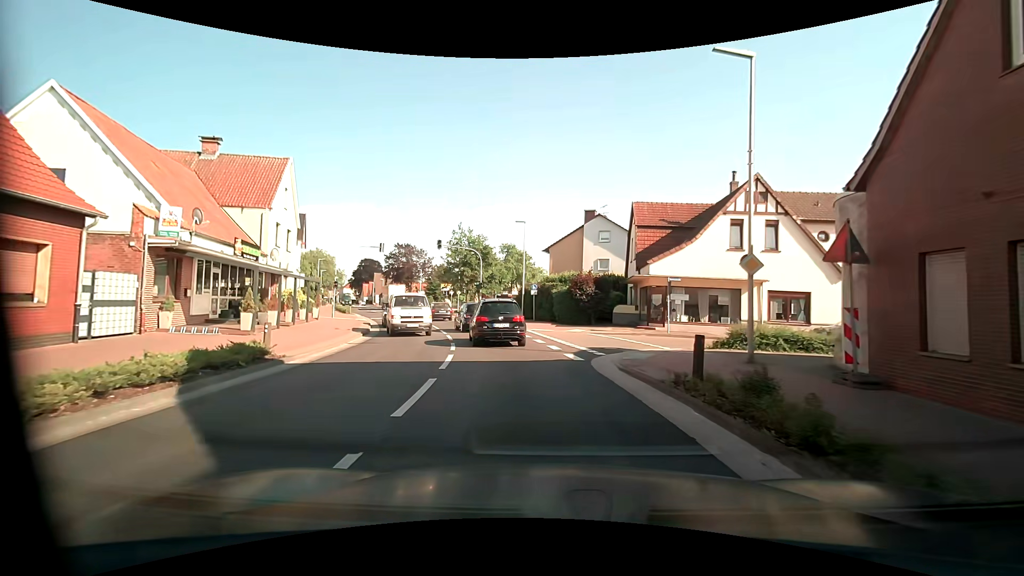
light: Day
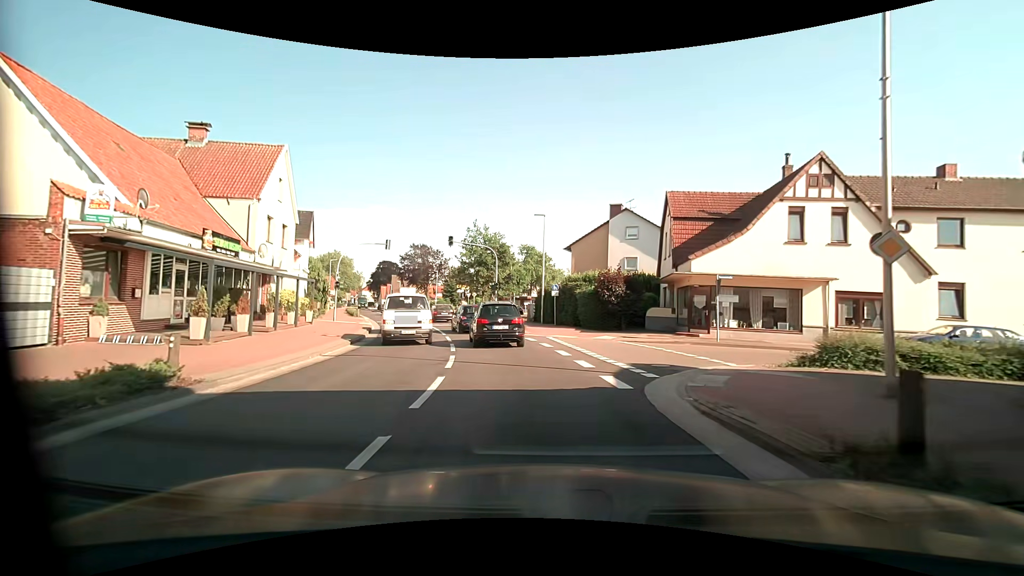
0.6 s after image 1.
(-0.1, +4.0) m; -2°
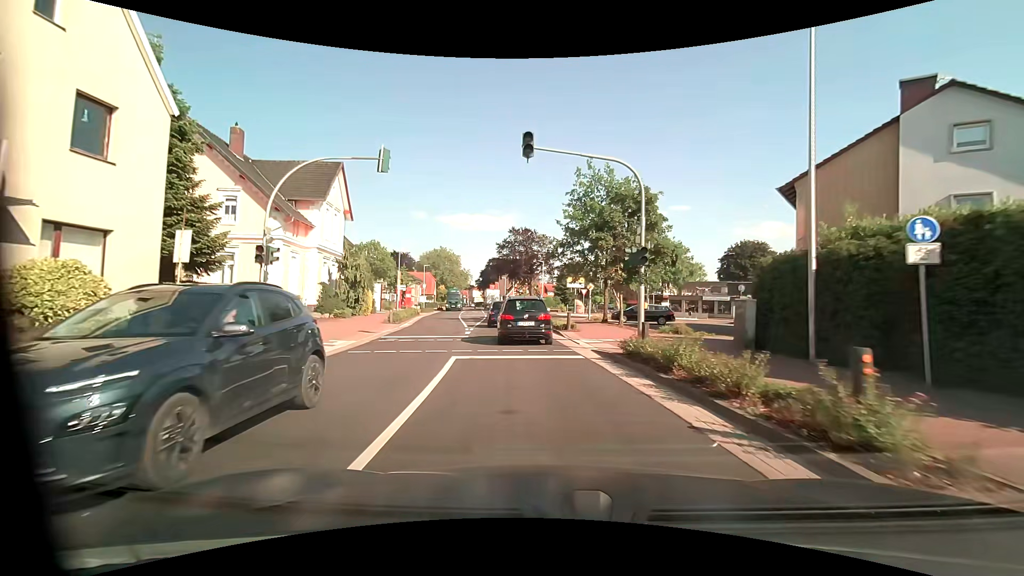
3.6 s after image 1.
(-2.8, +23.2) m; -15°
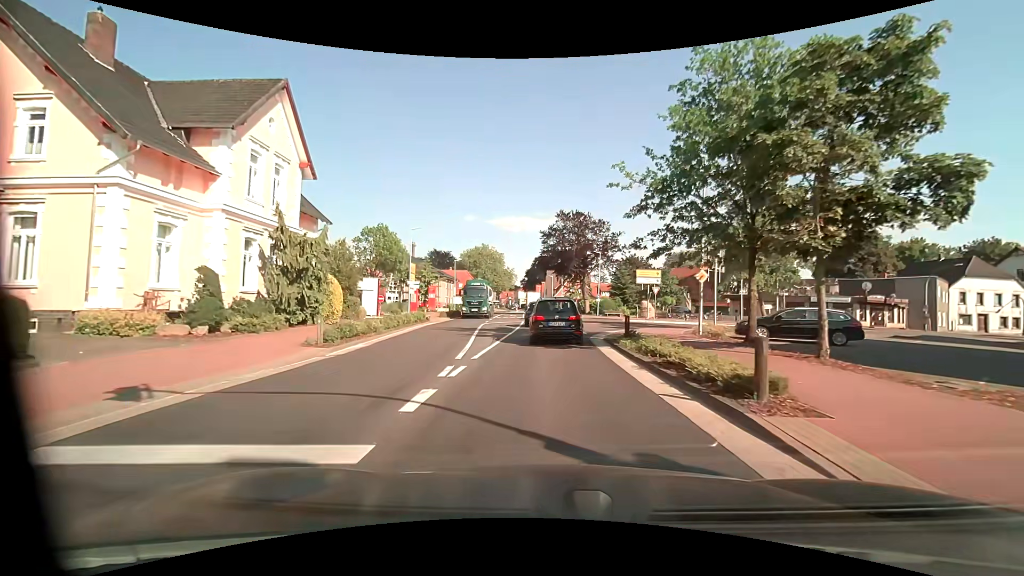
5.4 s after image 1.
(-0.7, +15.4) m; -6°
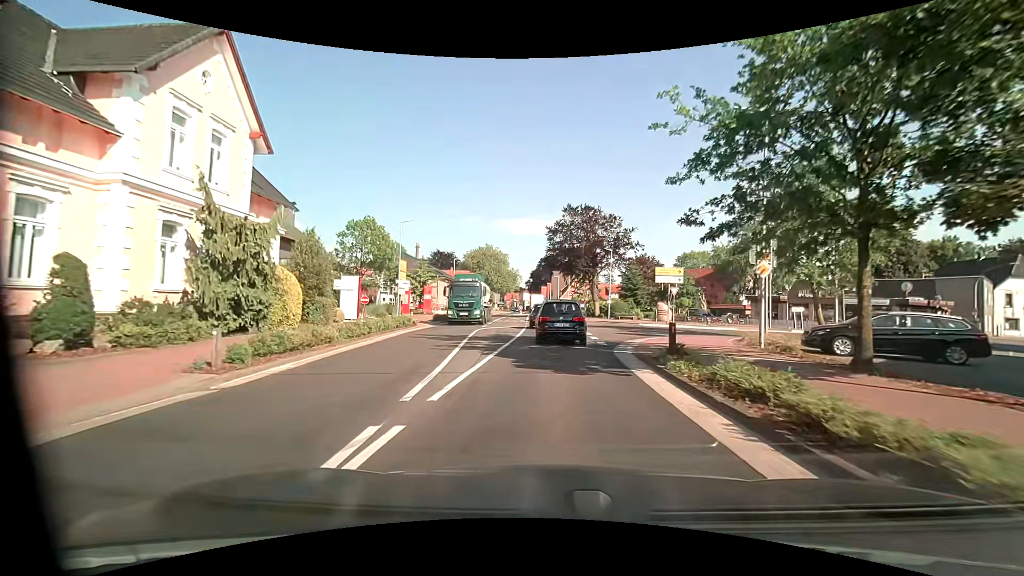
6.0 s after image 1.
(0.0, +5.1) m; 0°
(0, +10) (+1, +20) (+5, +29) (+12, +36) (+22, +39) (+31, +42) (+40, +46) (+49, +50) (+59, +54) (+68, +57) m
